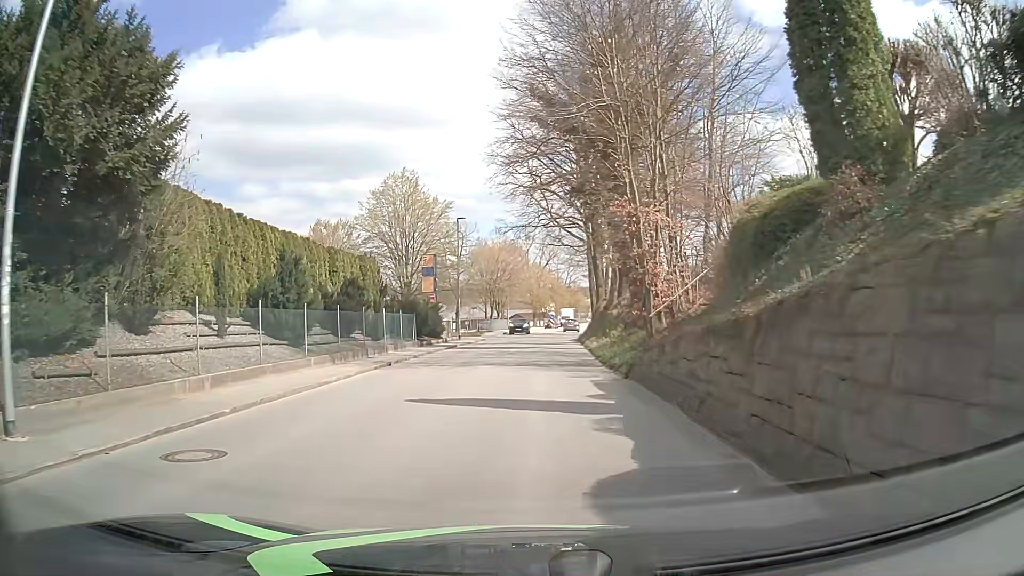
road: tertiary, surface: asphalt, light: Day
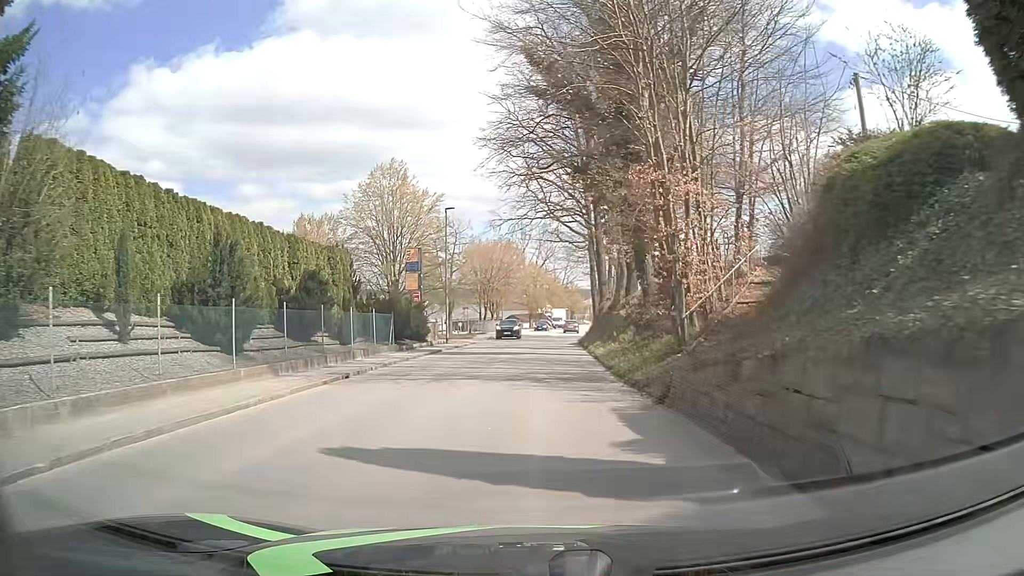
(0.0, +4.5) m; +1°
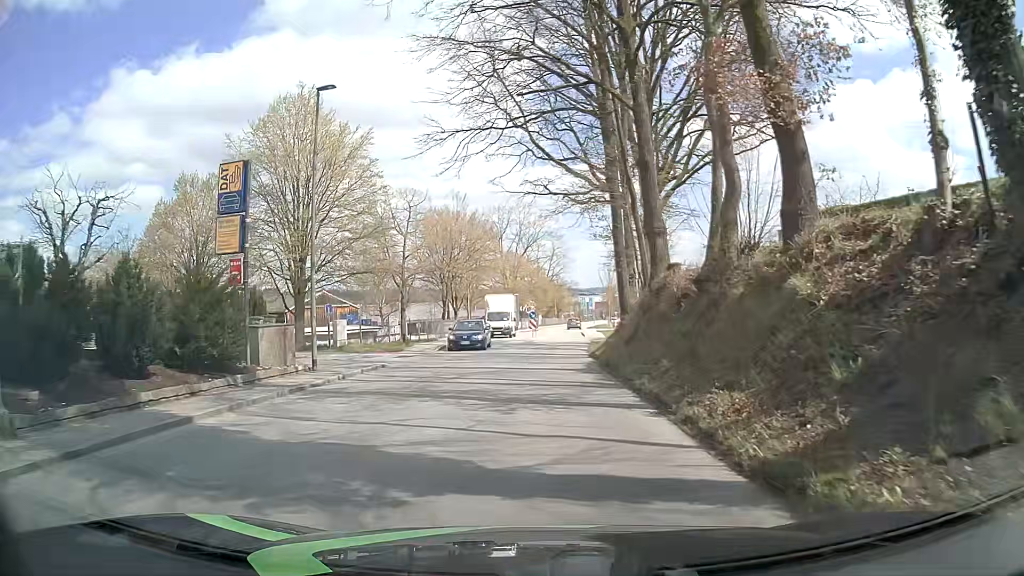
(0.0, +22.3) m; +2°
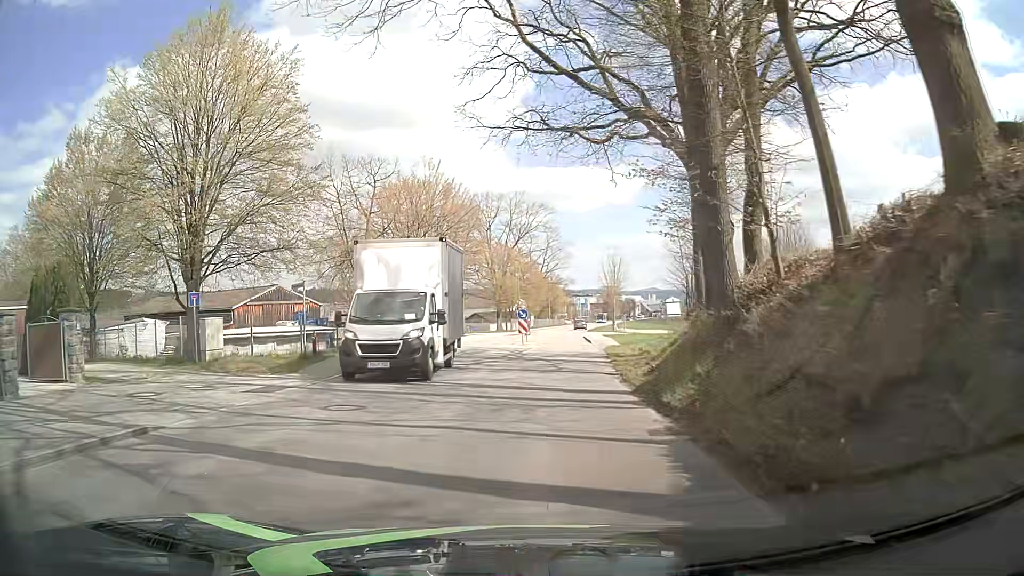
(-0.1, +13.4) m; 0°
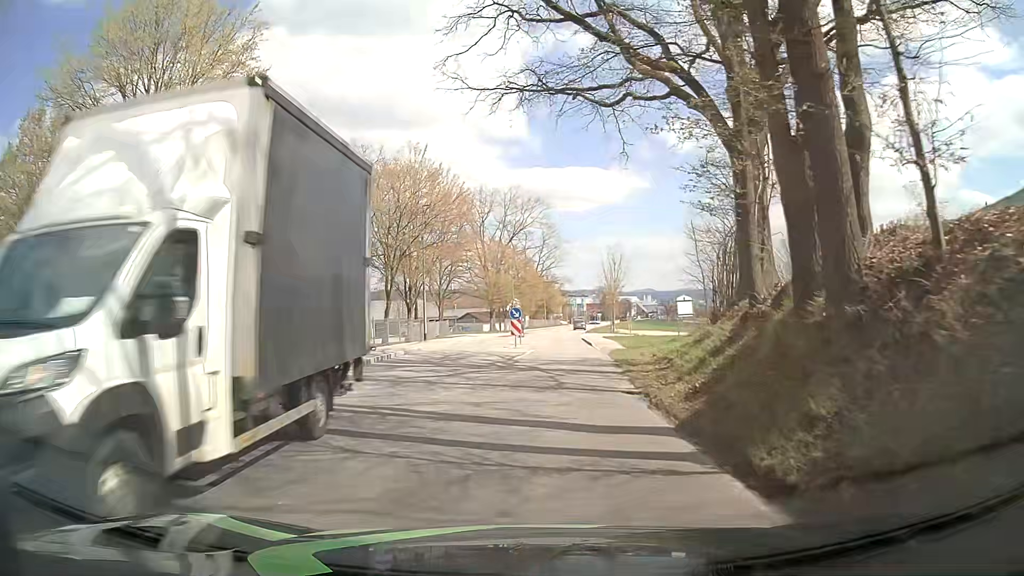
(-0.1, +4.5) m; 0°
